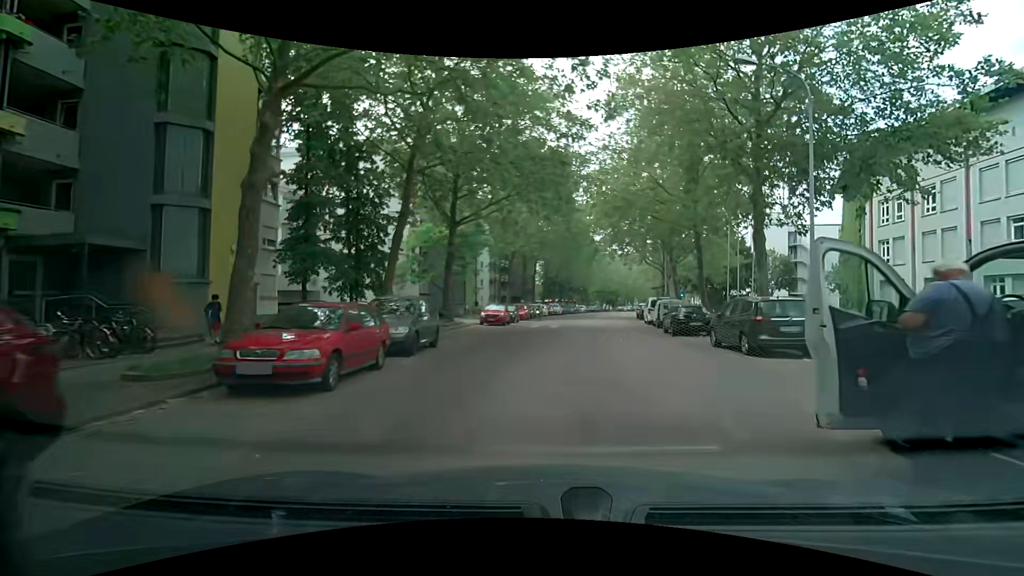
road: residential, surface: asphalt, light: Day
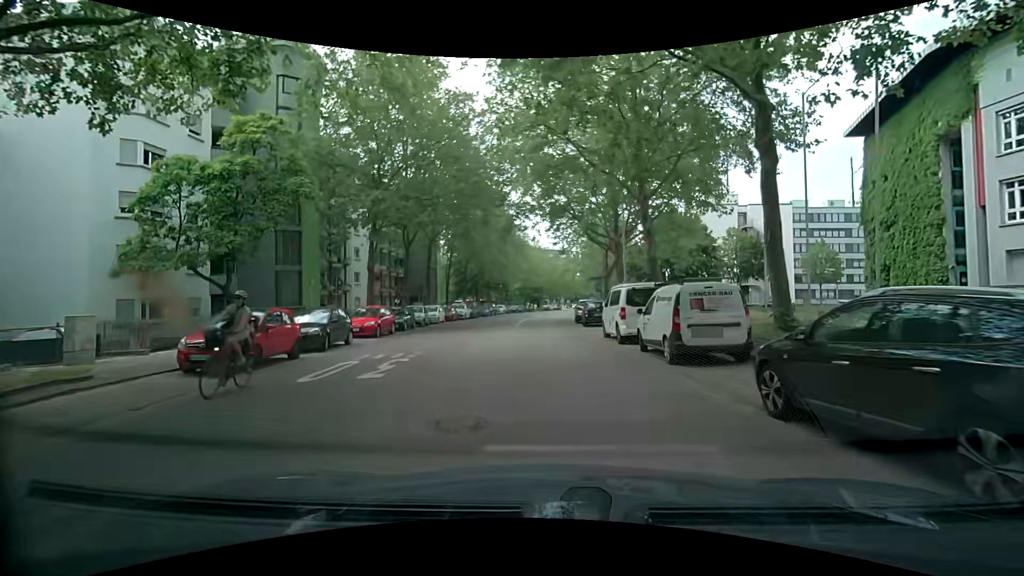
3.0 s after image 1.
(+2.0, +20.7) m; +8°
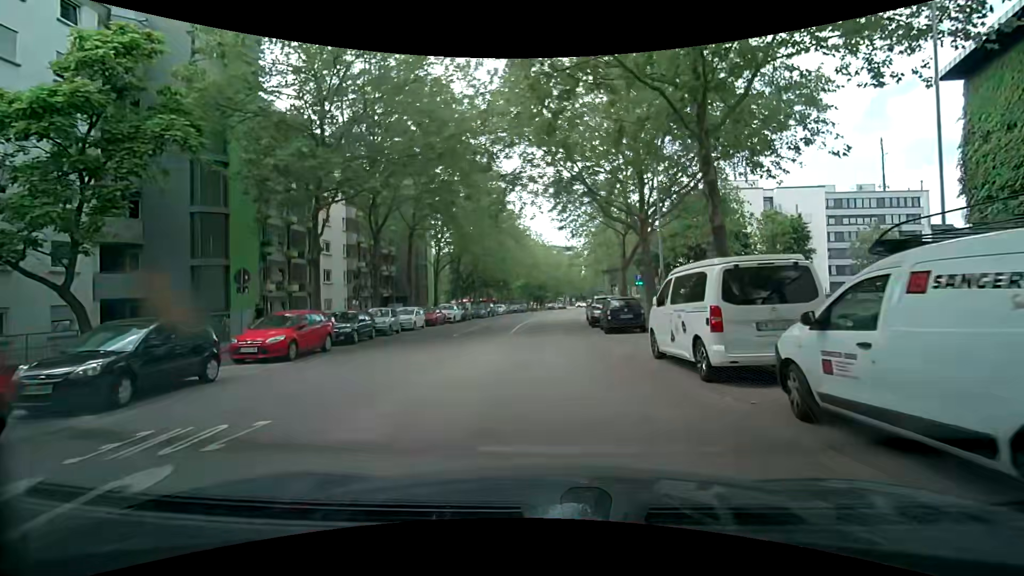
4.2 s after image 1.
(-0.1, +8.3) m; -1°
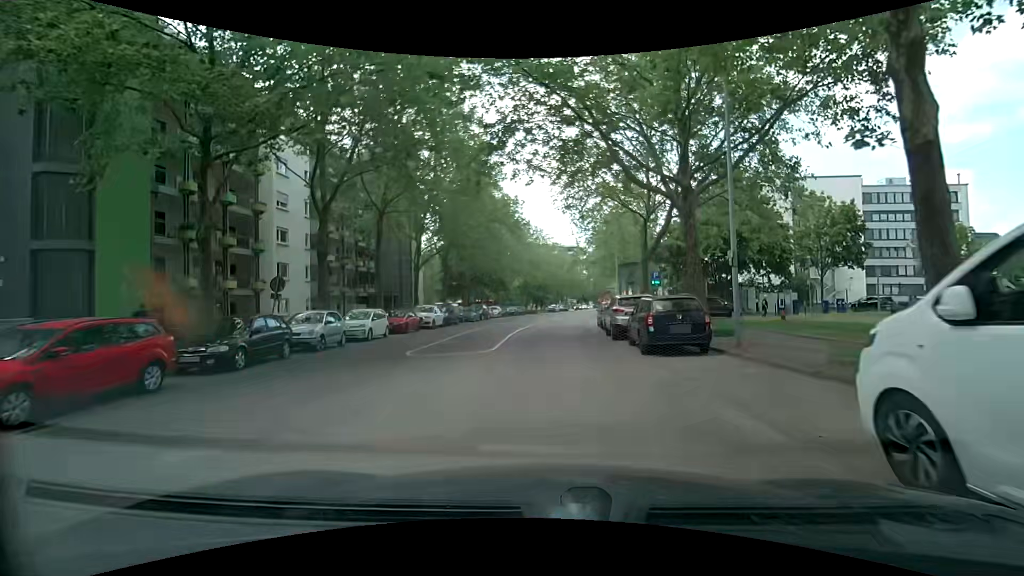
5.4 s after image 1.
(0.0, +8.0) m; -1°
